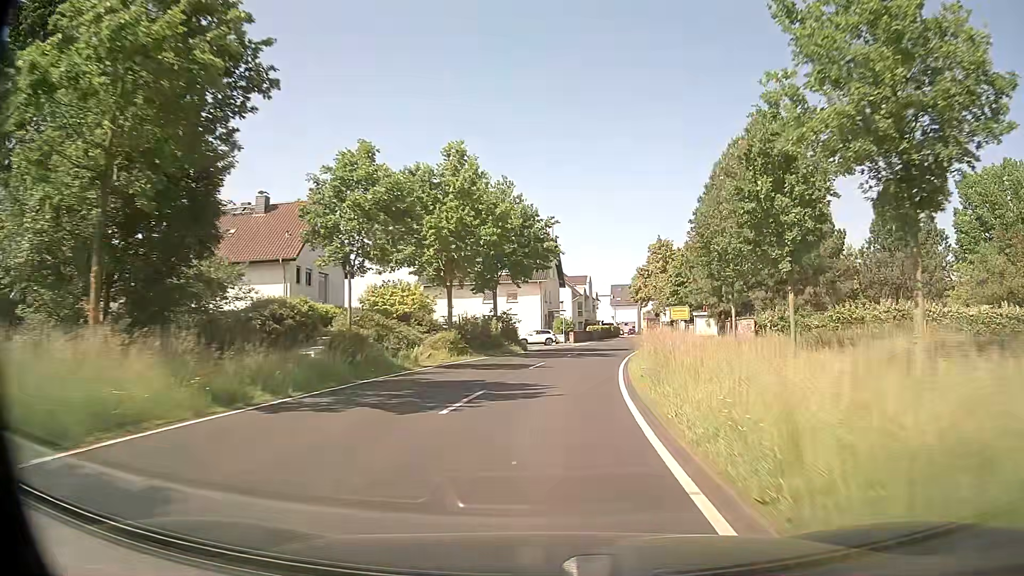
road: secondary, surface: asphalt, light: Day
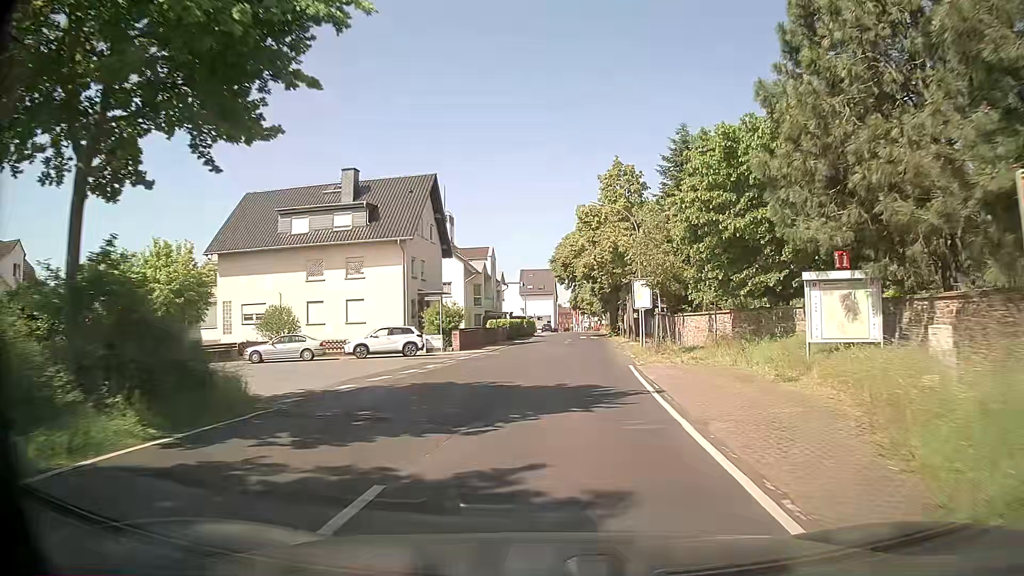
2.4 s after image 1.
(+2.4, +32.0) m; +9°
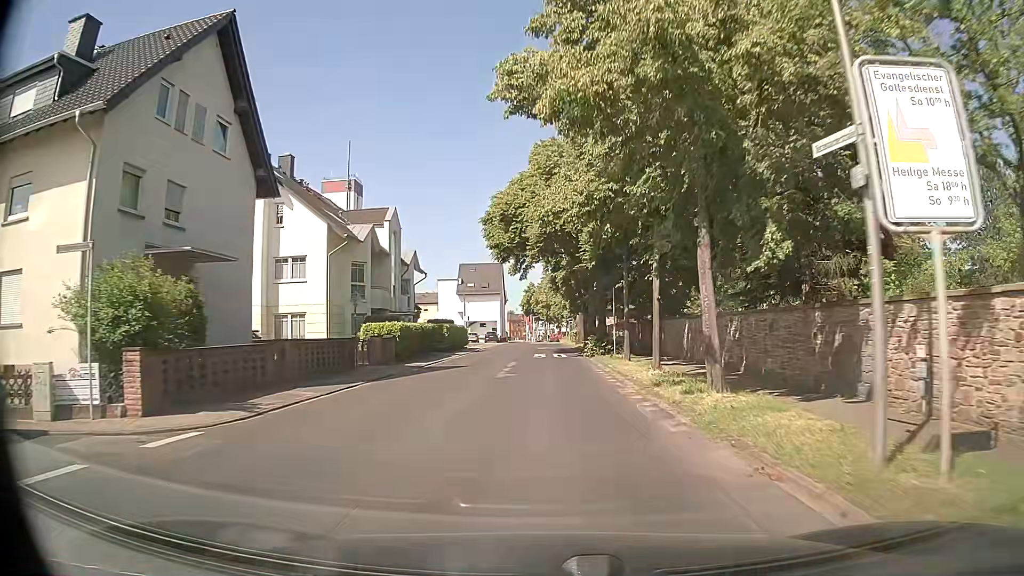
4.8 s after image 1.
(+1.2, +27.3) m; +4°
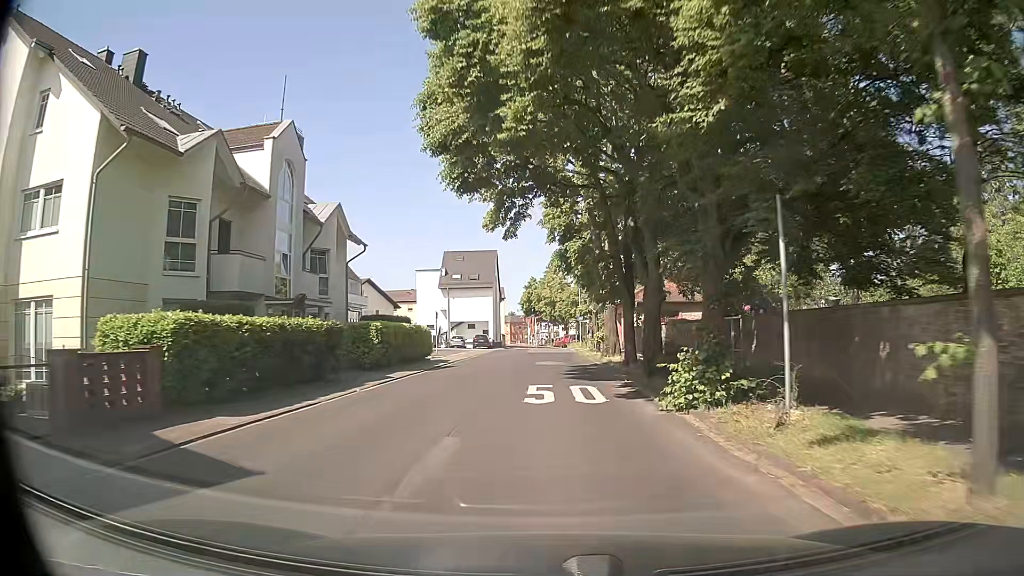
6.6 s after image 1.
(-0.2, +19.8) m; 0°
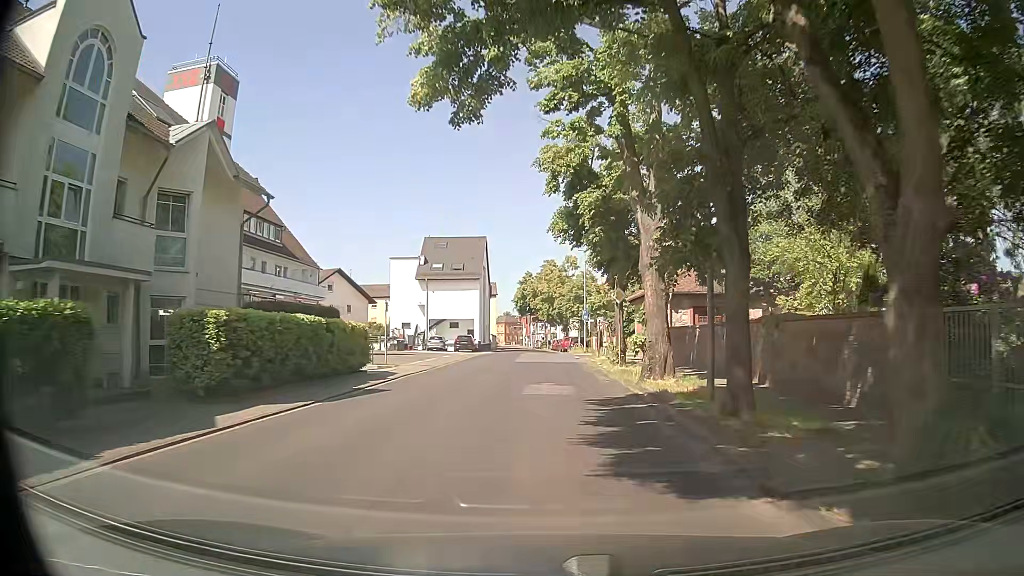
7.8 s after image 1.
(-0.1, +12.8) m; 0°
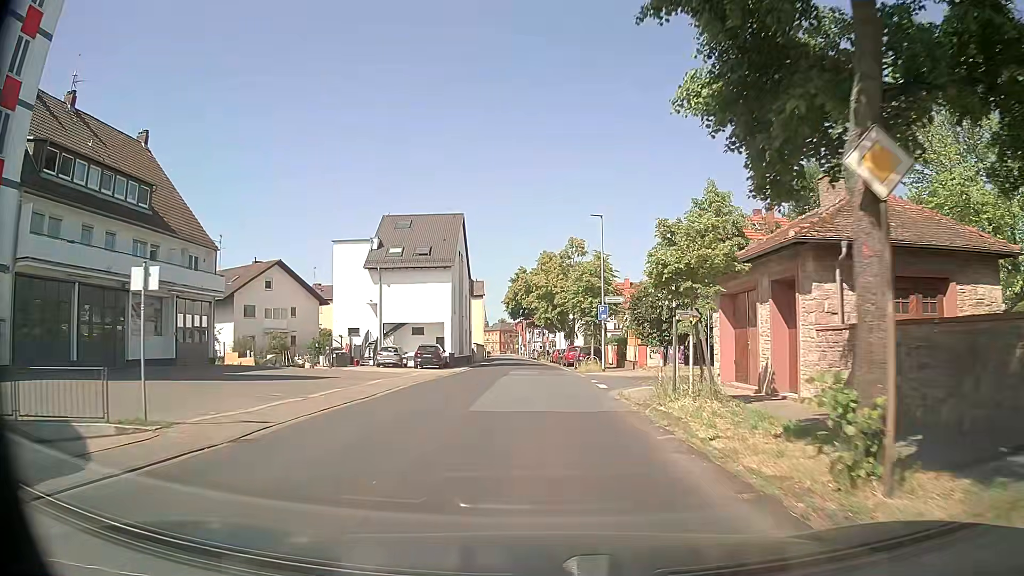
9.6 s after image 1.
(0.0, +18.6) m; 0°
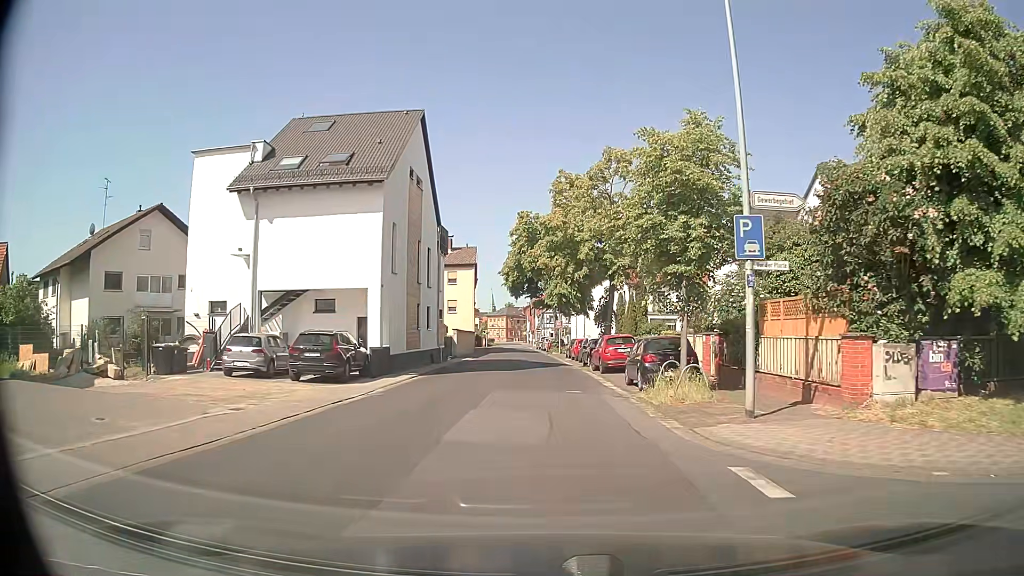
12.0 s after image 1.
(-0.2, +23.9) m; -1°
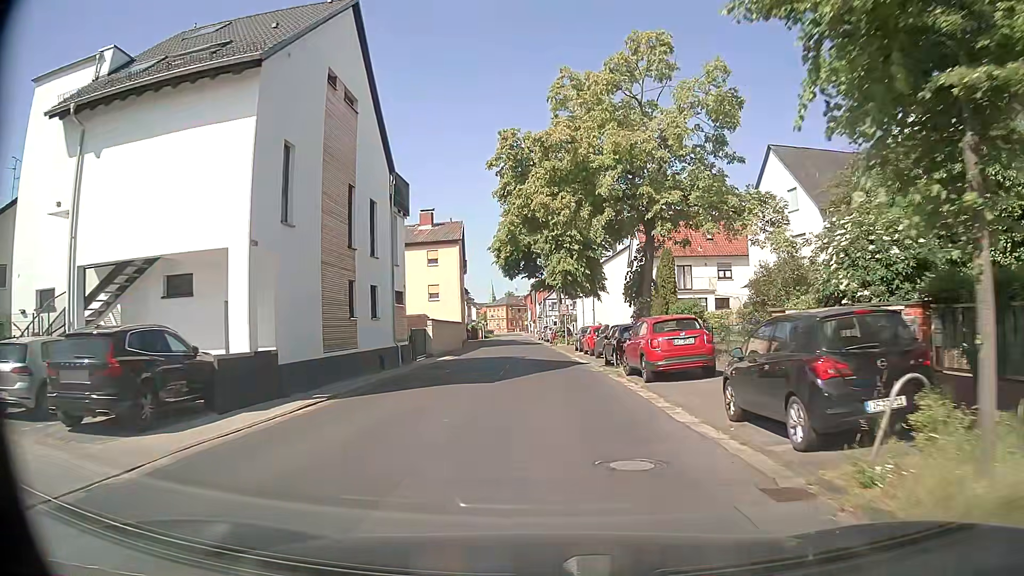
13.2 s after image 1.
(+0.1, +11.7) m; 0°
(0, +10) (0, +20) (0, +30) (0, +40) (-1, +50) (-1, +60) (-2, +70) (-2, +80) (-3, +90) (-3, +100) m
